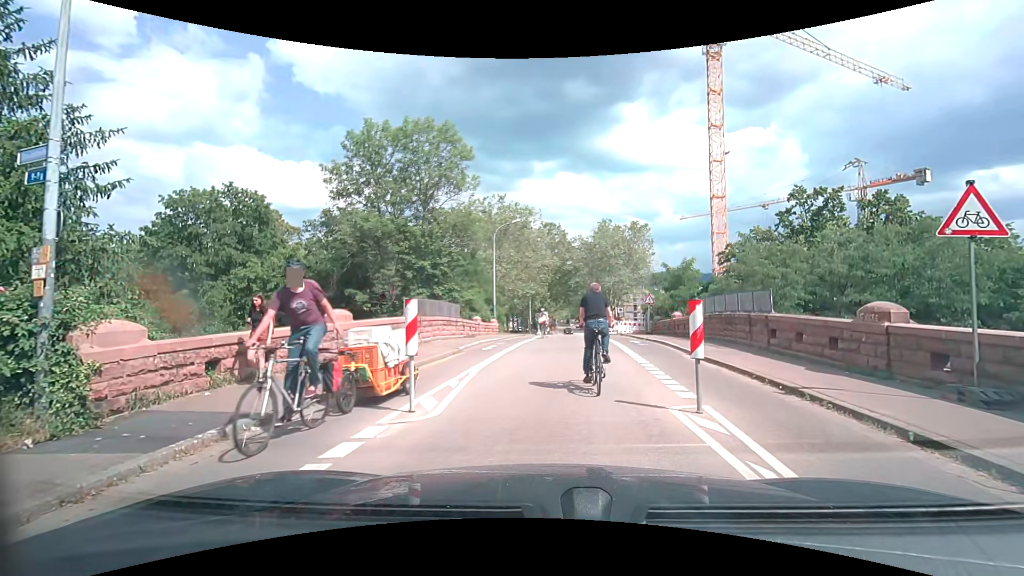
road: residential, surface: asphalt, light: Day
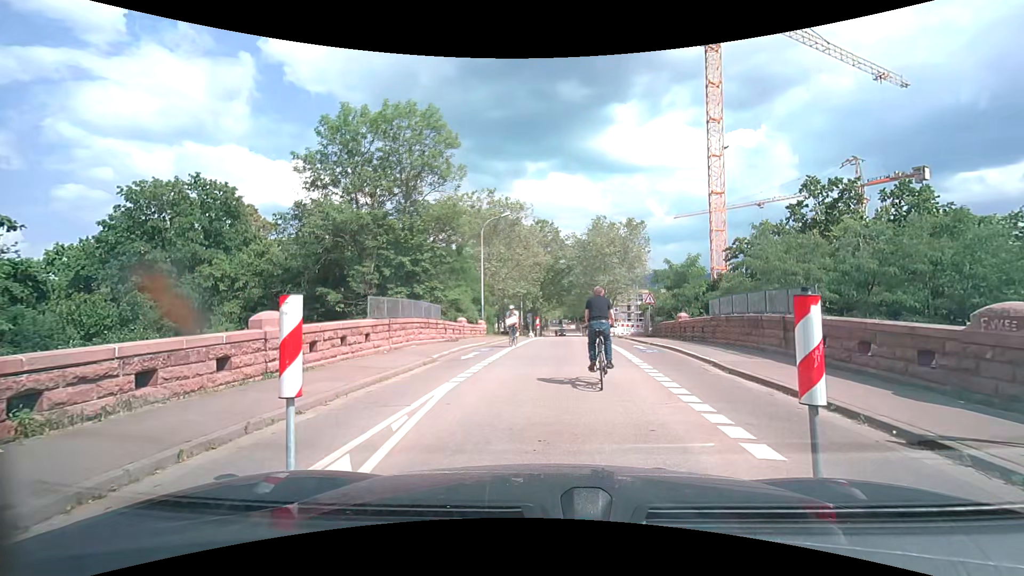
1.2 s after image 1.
(-0.1, +3.0) m; -1°
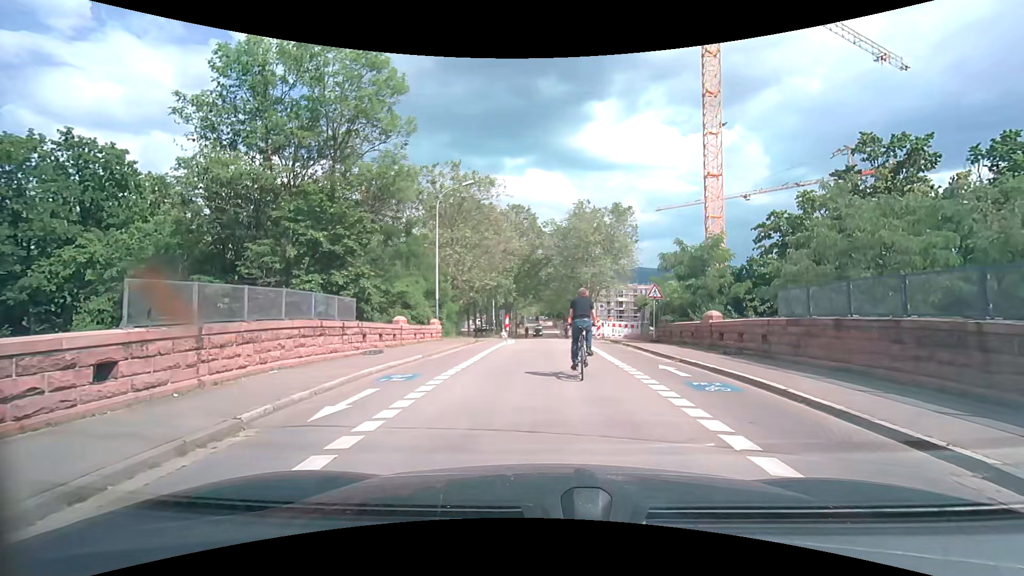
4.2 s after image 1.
(+0.2, +8.4) m; +4°
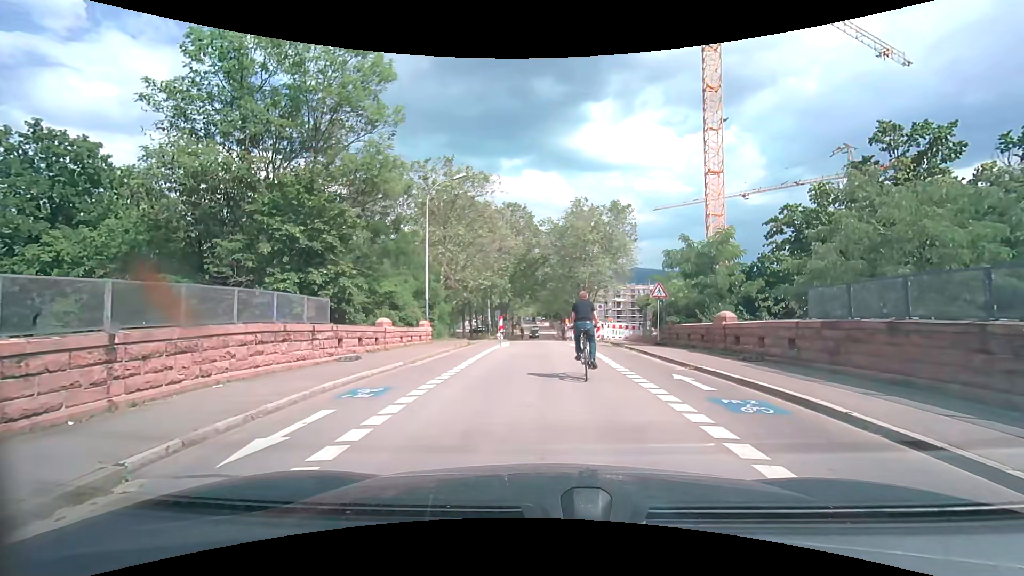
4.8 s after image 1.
(0.0, +1.7) m; -1°
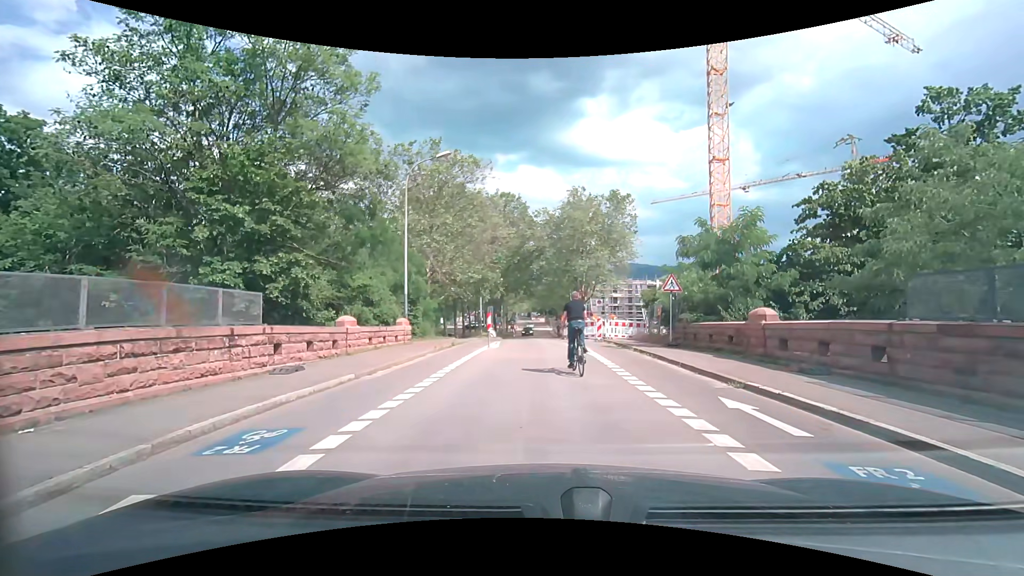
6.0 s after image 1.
(+0.1, +3.2) m; 0°
(0, +10) (0, +20) (0, +30) (0, +40) (+1, +50) (+2, +60) (+2, +70) (+2, +80) (+2, +90) (+1, +100) m
